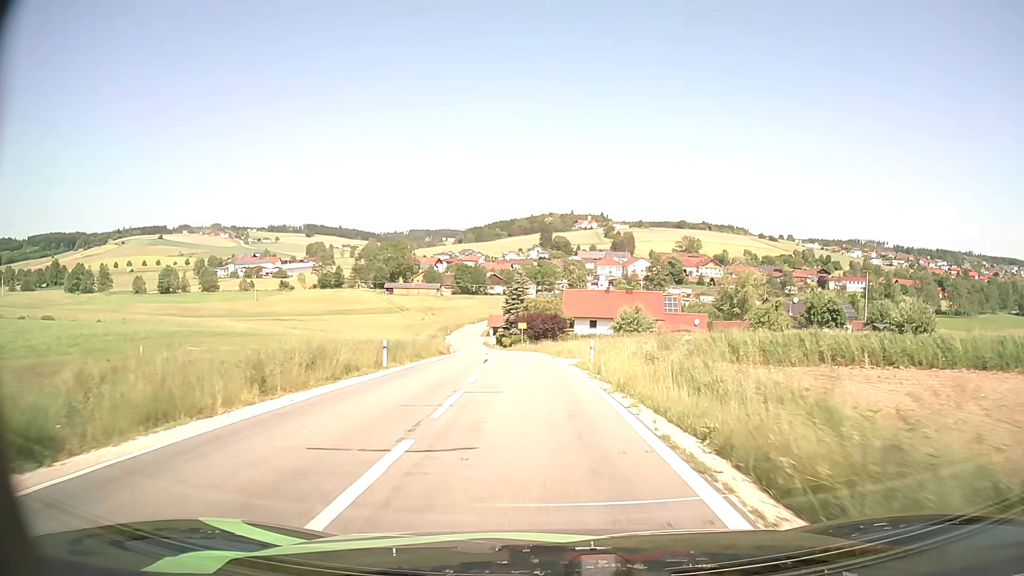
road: tertiary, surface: asphalt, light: Day
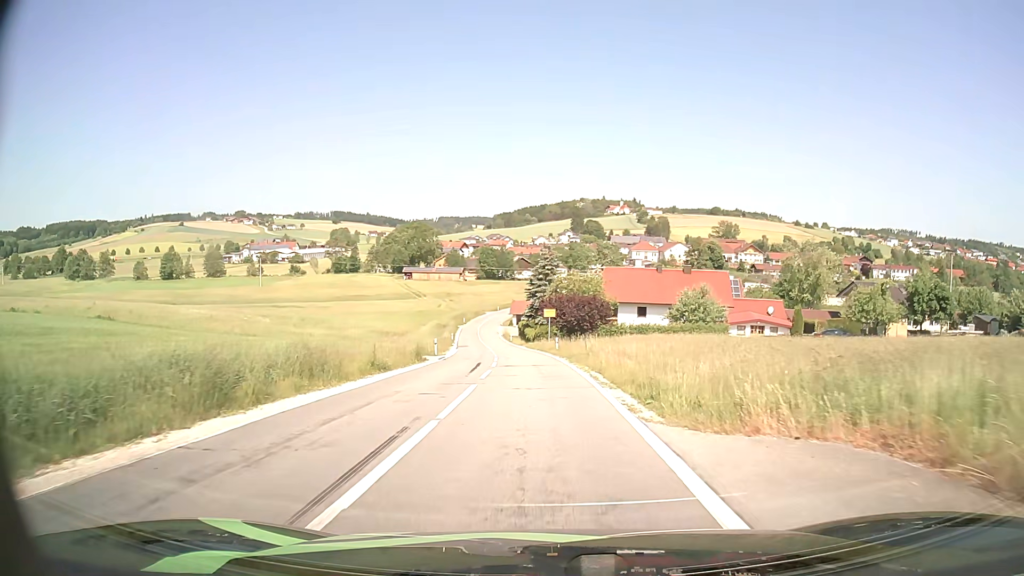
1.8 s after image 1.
(-0.5, +22.5) m; -3°
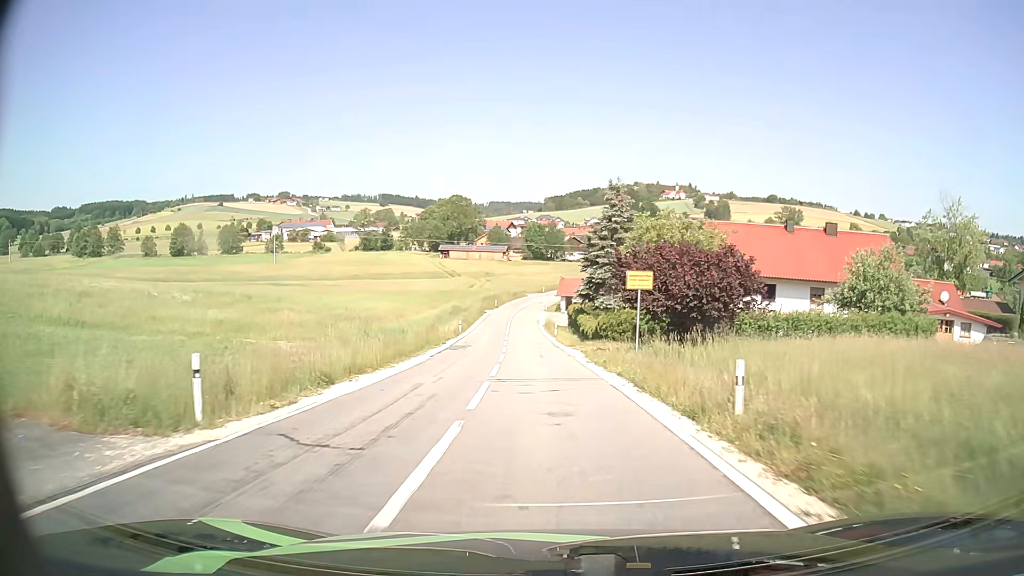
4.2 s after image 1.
(-1.0, +30.4) m; -4°
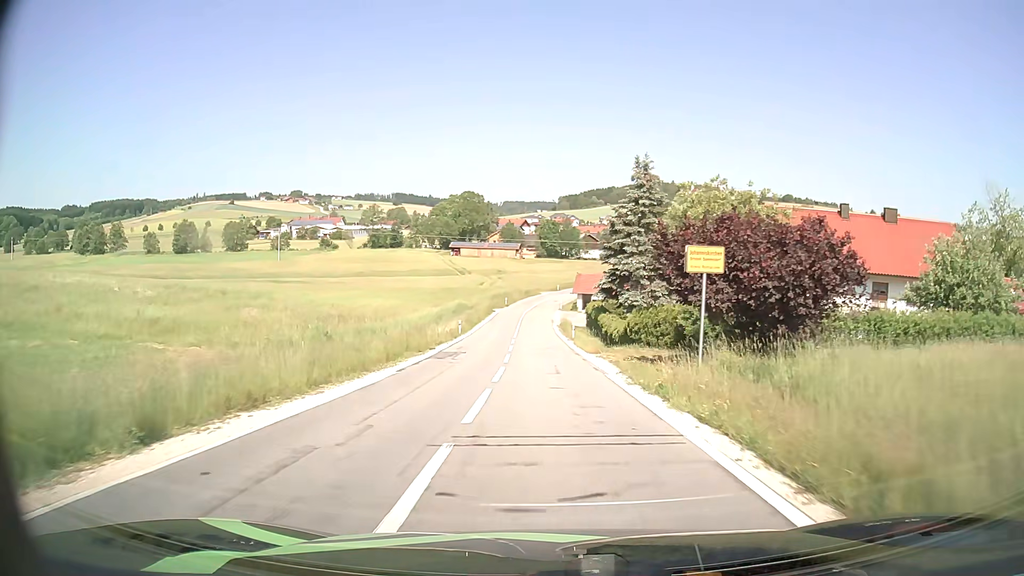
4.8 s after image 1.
(-0.1, +7.8) m; -1°
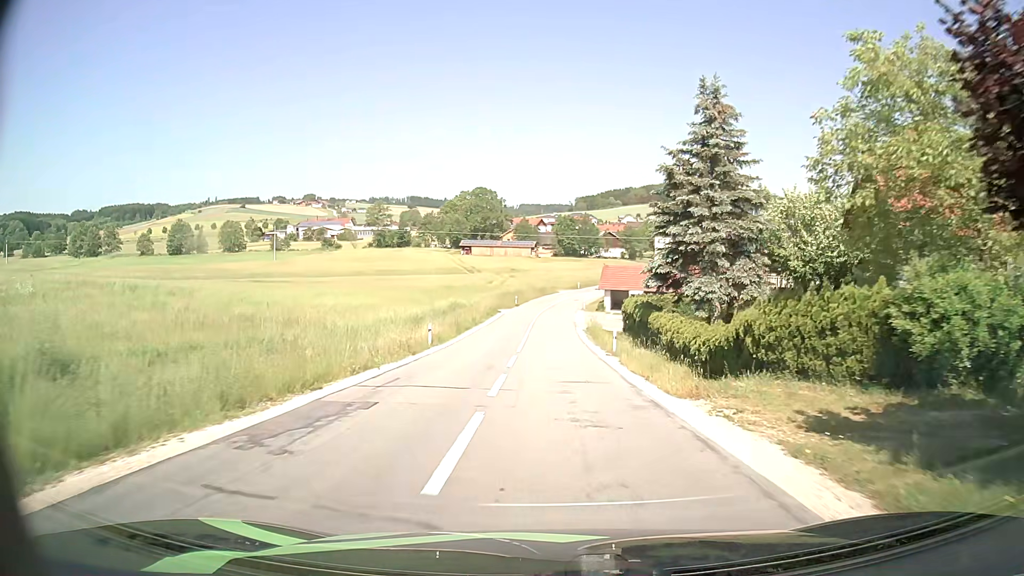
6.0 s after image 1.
(-0.2, +15.9) m; -1°
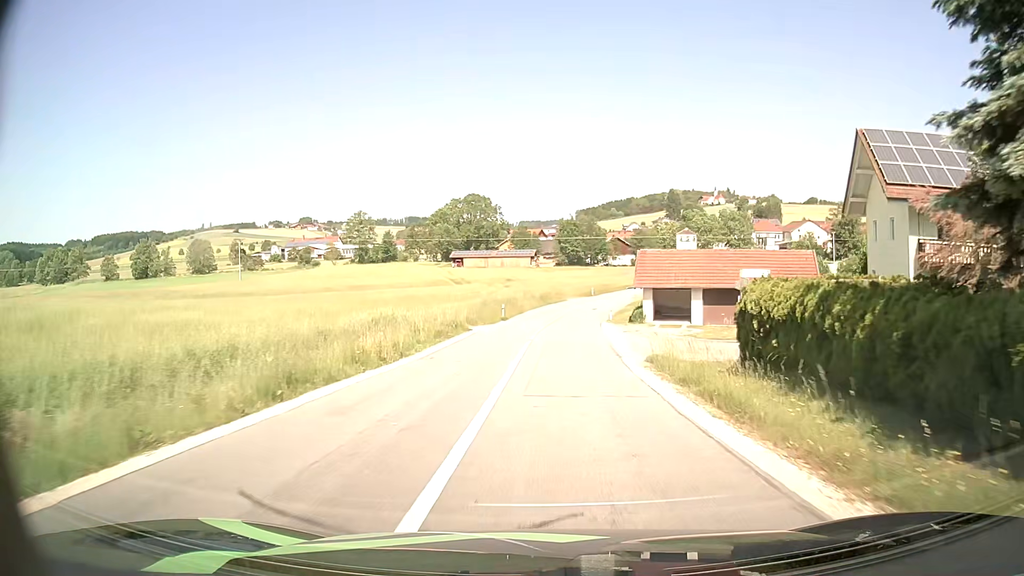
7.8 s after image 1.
(-0.2, +24.5) m; 0°
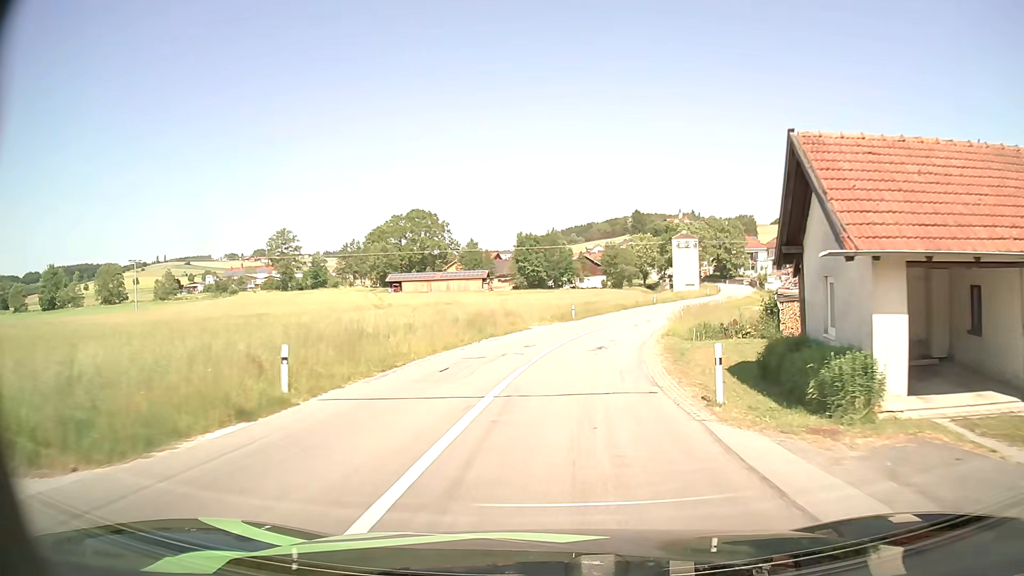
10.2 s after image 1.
(+0.6, +32.2) m; +3°
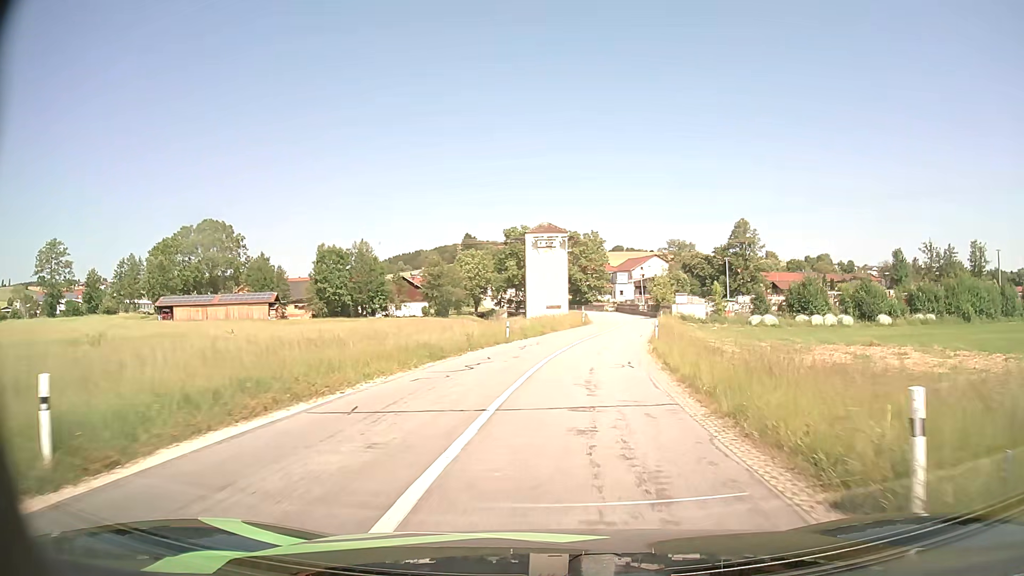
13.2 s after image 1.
(+4.2, +36.0) m; +14°
(0, +10) (+1, +20) (+3, +30) (+4, +40) (+6, +50) (+8, +59) (+9, +69) (+10, +79) (+10, +89) (+9, +99) m
